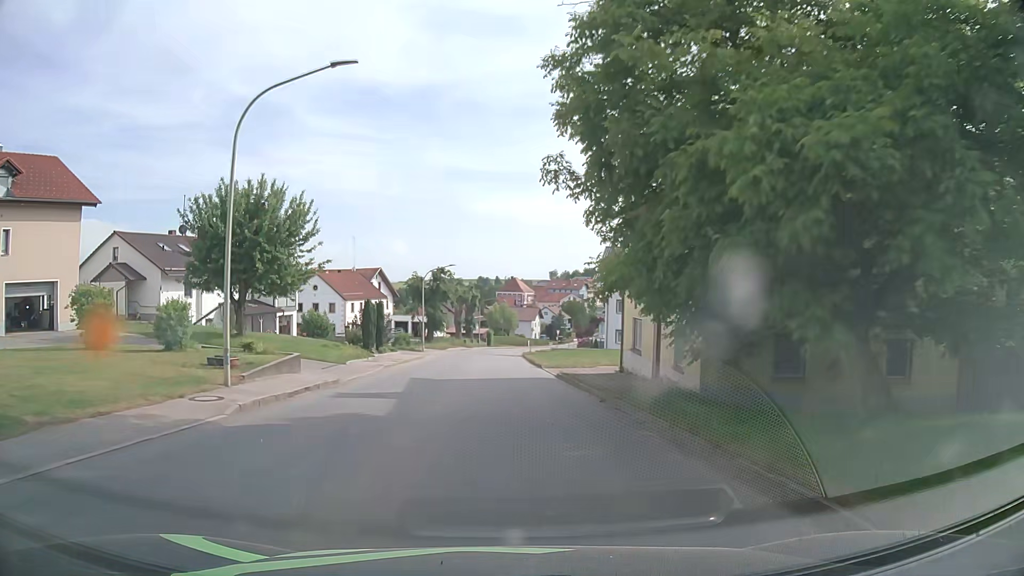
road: tertiary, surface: asphalt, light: Day
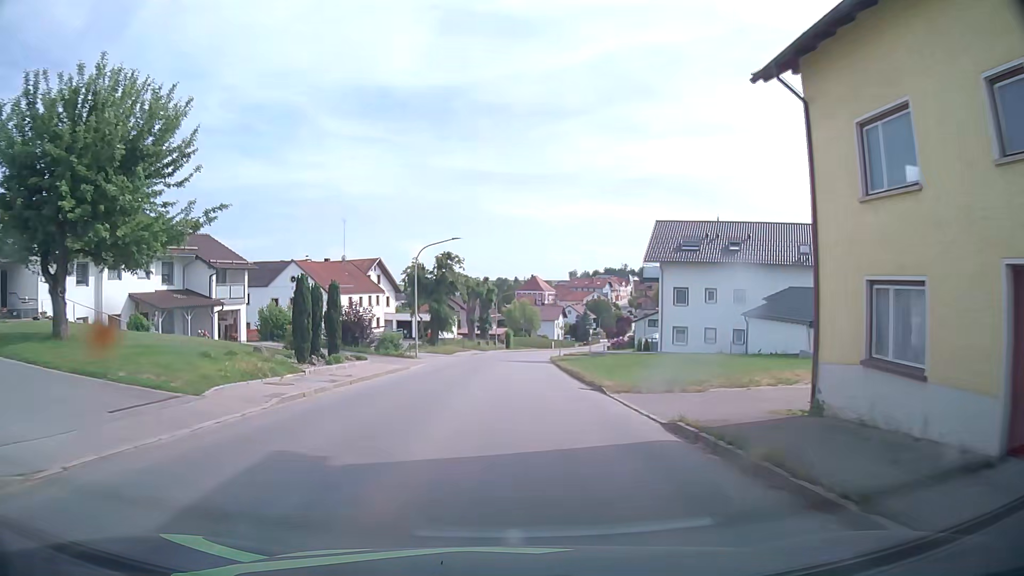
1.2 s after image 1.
(-0.3, +15.6) m; -2°
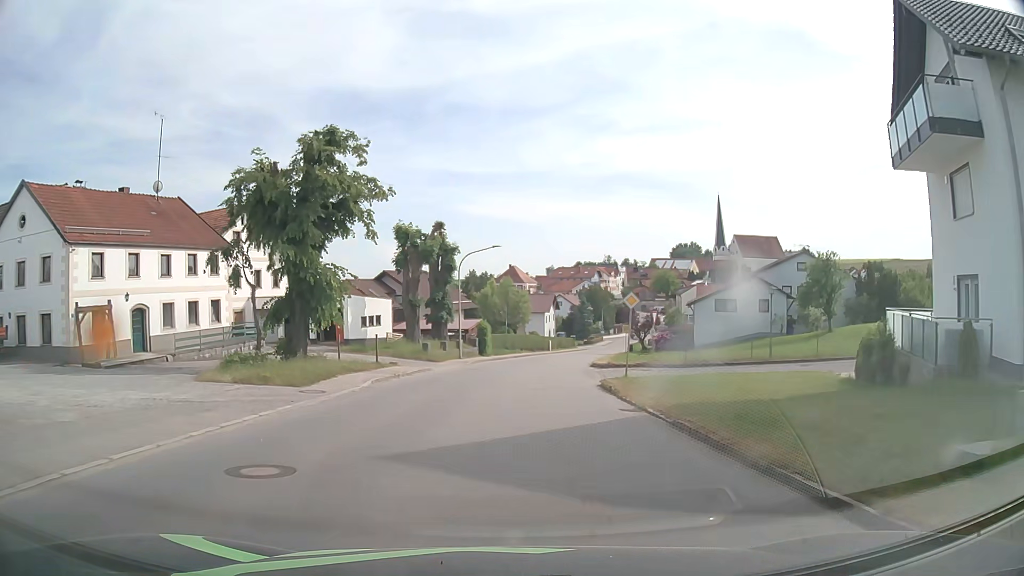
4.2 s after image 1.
(+0.1, +39.0) m; +2°
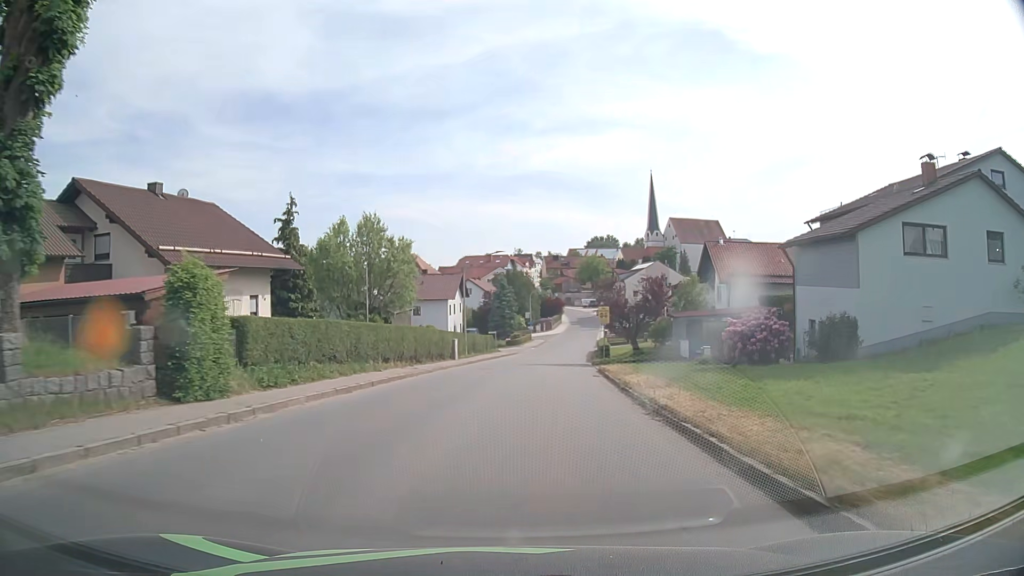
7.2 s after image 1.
(+2.4, +38.9) m; +8°
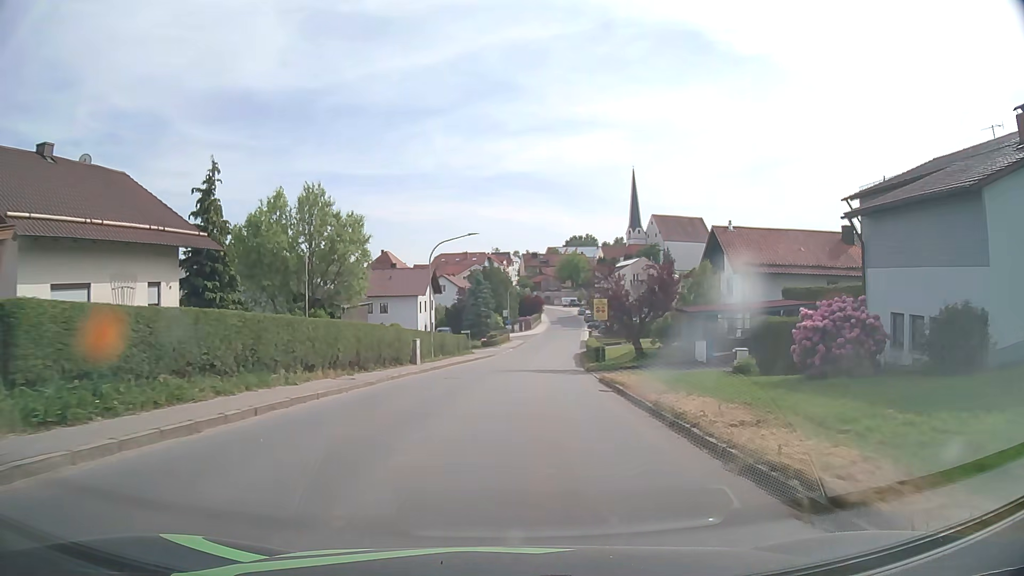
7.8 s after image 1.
(+0.1, +7.8) m; +2°
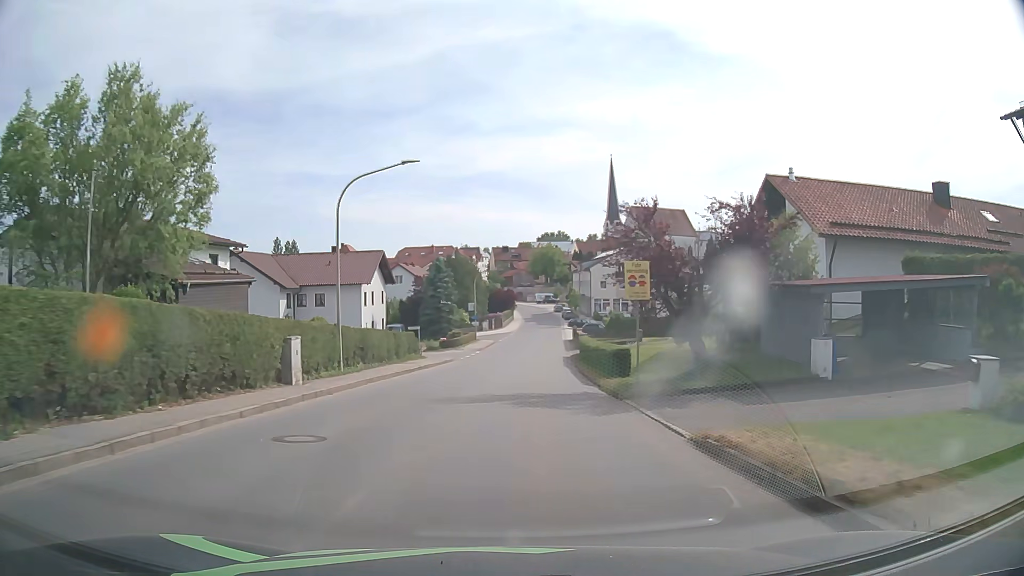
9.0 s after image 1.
(+0.3, +15.6) m; +3°
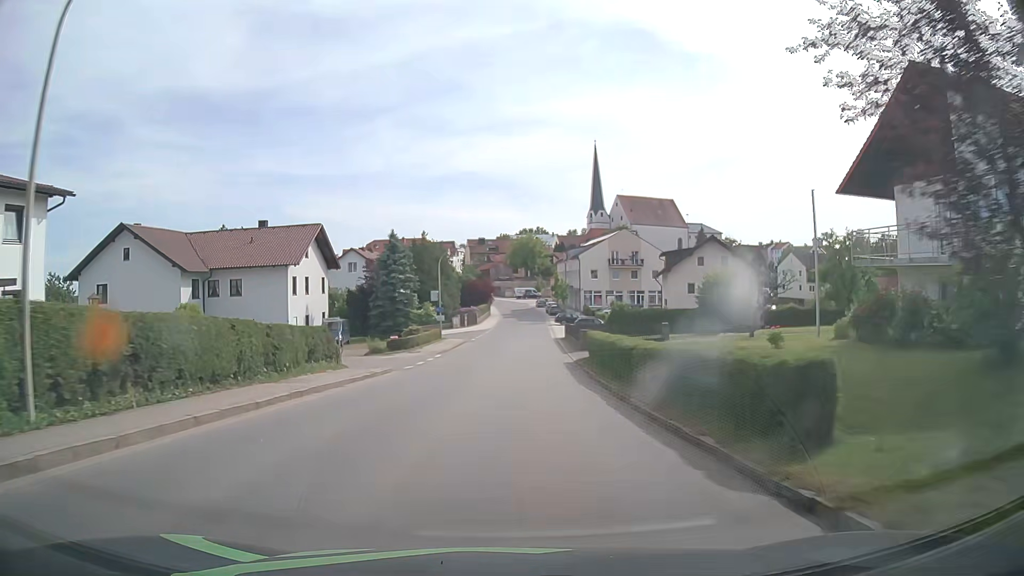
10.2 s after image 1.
(+0.2, +15.5) m; +2°
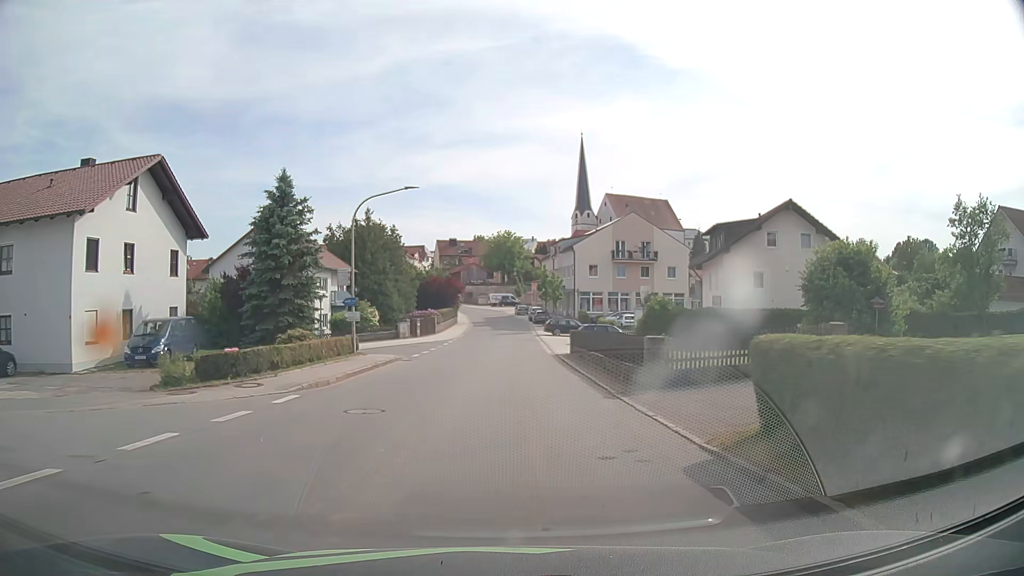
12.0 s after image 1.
(+0.4, +23.2) m; +2°
(0, +10) (0, +20) (0, +30) (+1, +40) (+1, +50) (+1, +60) (+1, +70) (0, +80) (0, +90) (-1, +100) m
